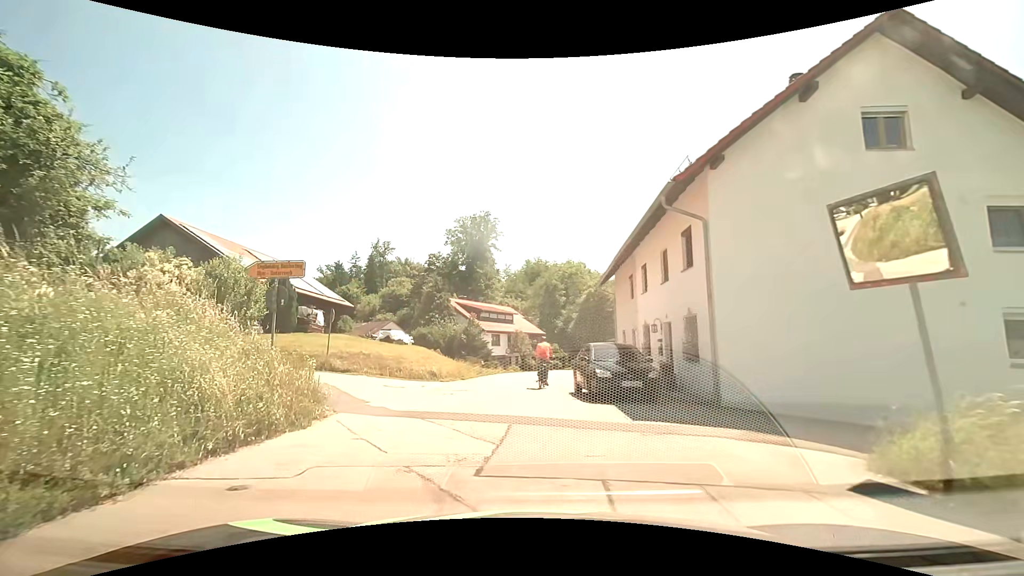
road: tertiary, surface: asphalt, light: Day
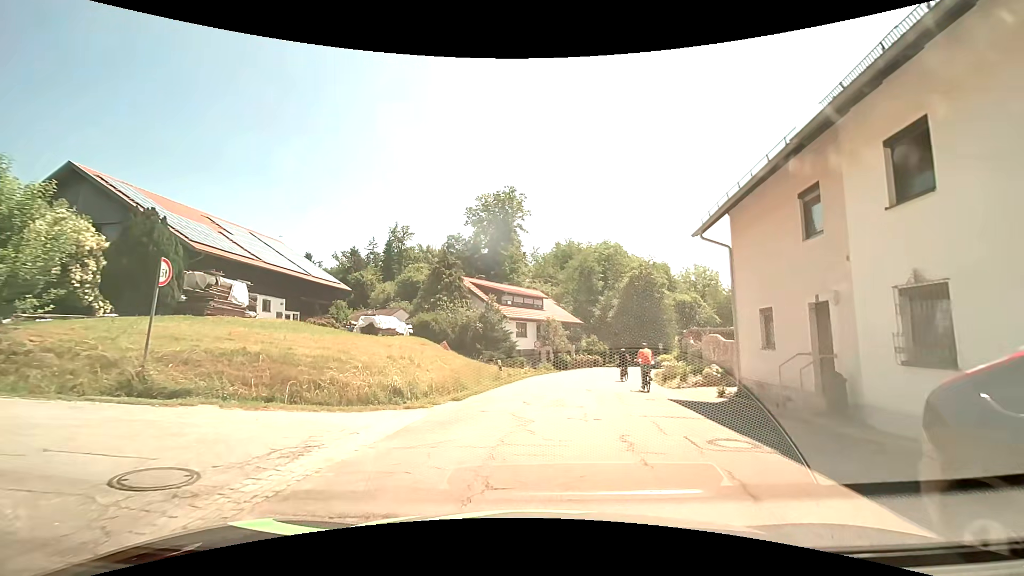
(-0.9, +12.8) m; -4°
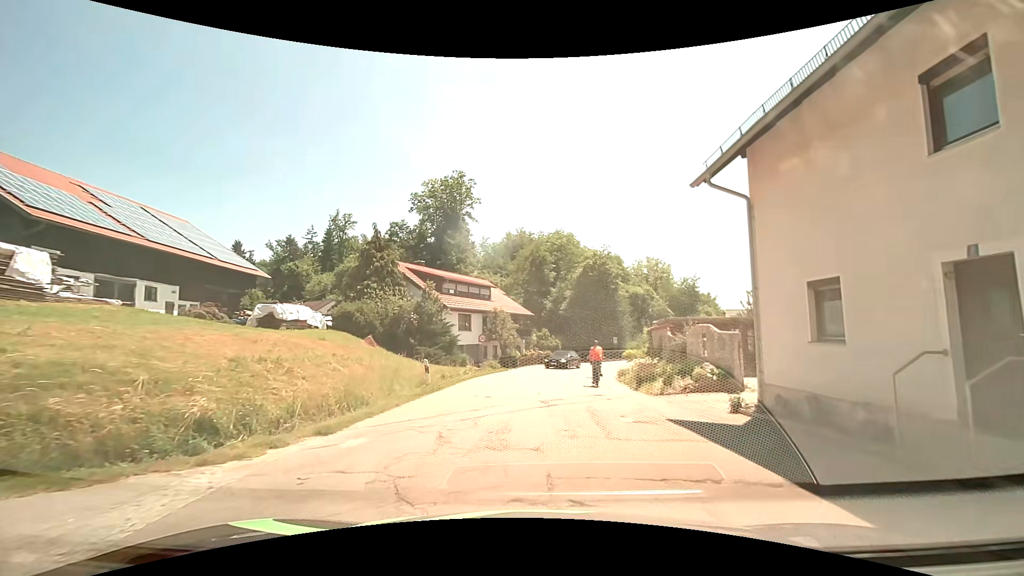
(+0.3, +5.7) m; +6°
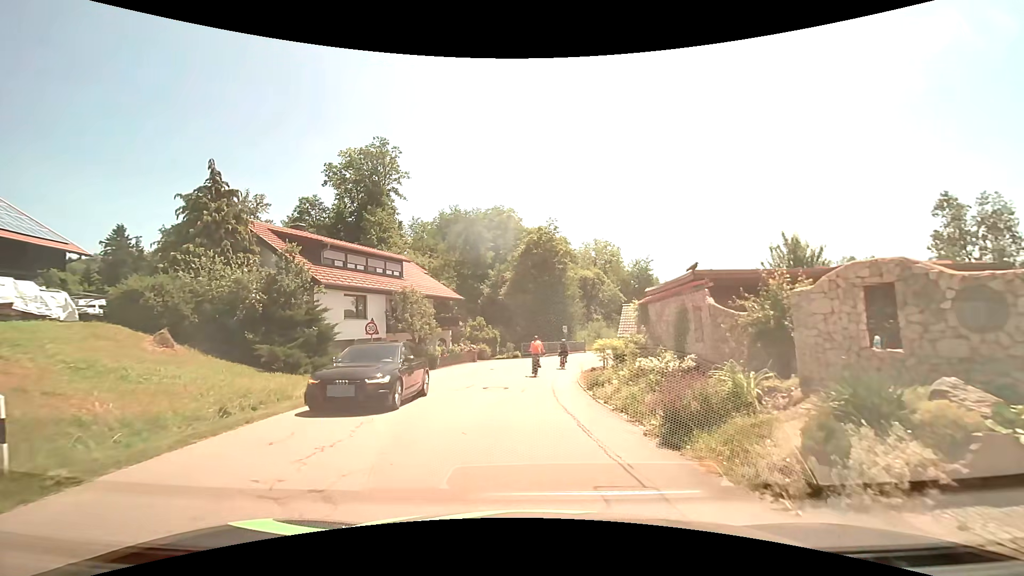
(+1.0, +11.9) m; +6°
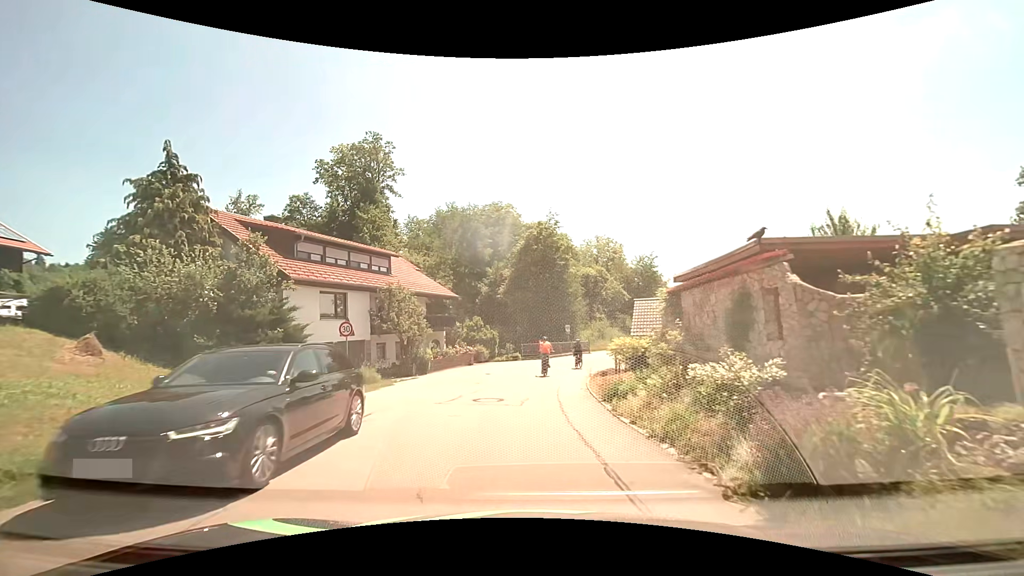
(0.0, +3.1) m; 0°
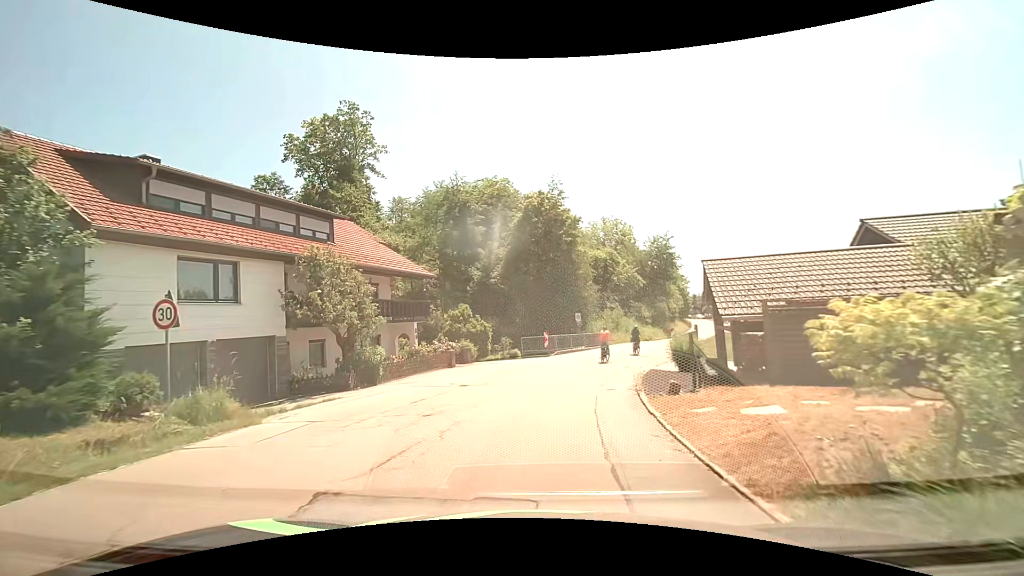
(0.0, +9.6) m; 0°
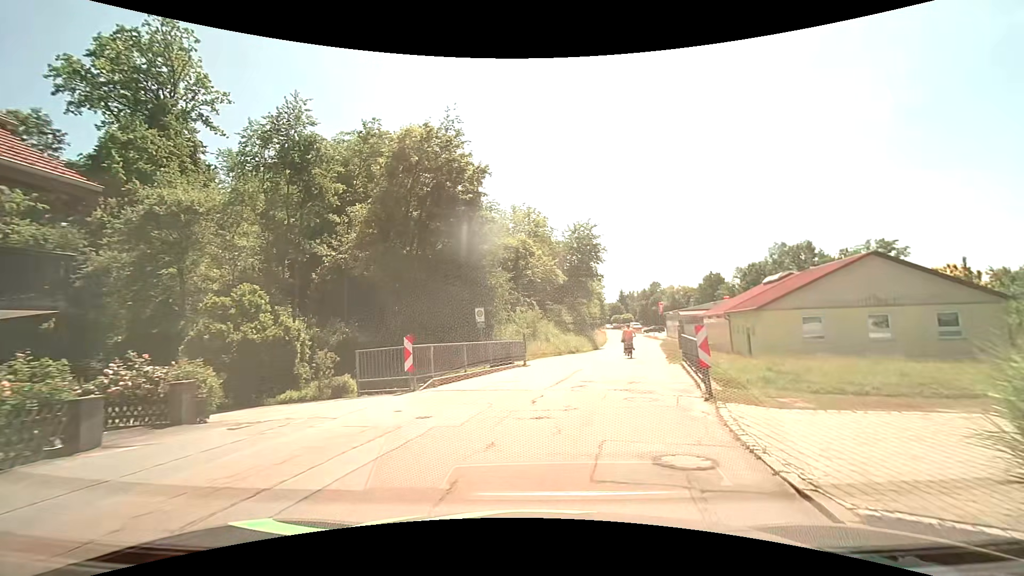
(+1.2, +17.0) m; +10°
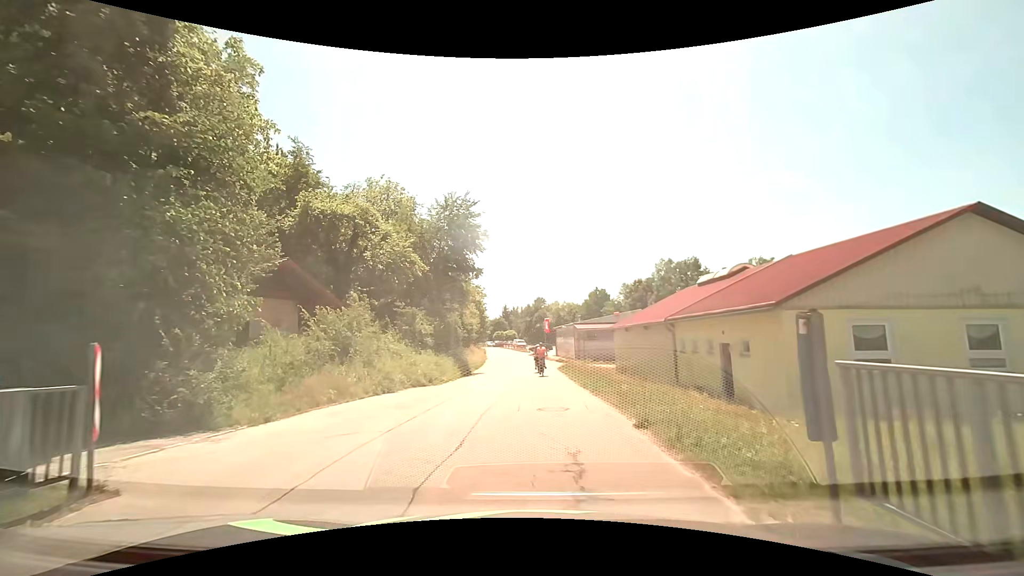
(+2.8, +17.7) m; +14°
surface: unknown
(0, +10) (0, +20) (0, +30) (0, +40) (-1, +50) (-1, +60) (-2, +70) (-3, +80) (-4, +90) (-6, +100) m
